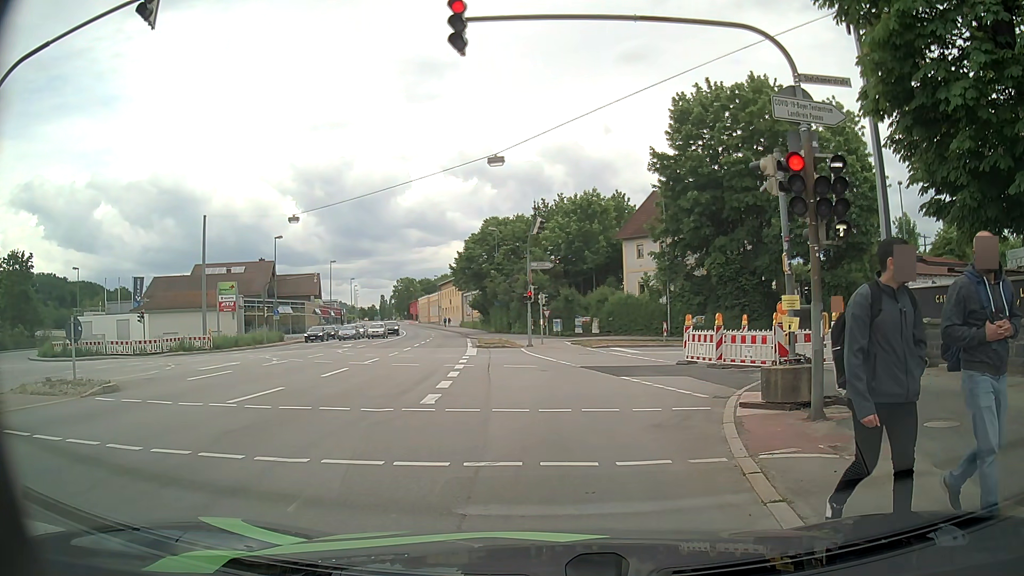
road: primary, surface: asphalt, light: Day
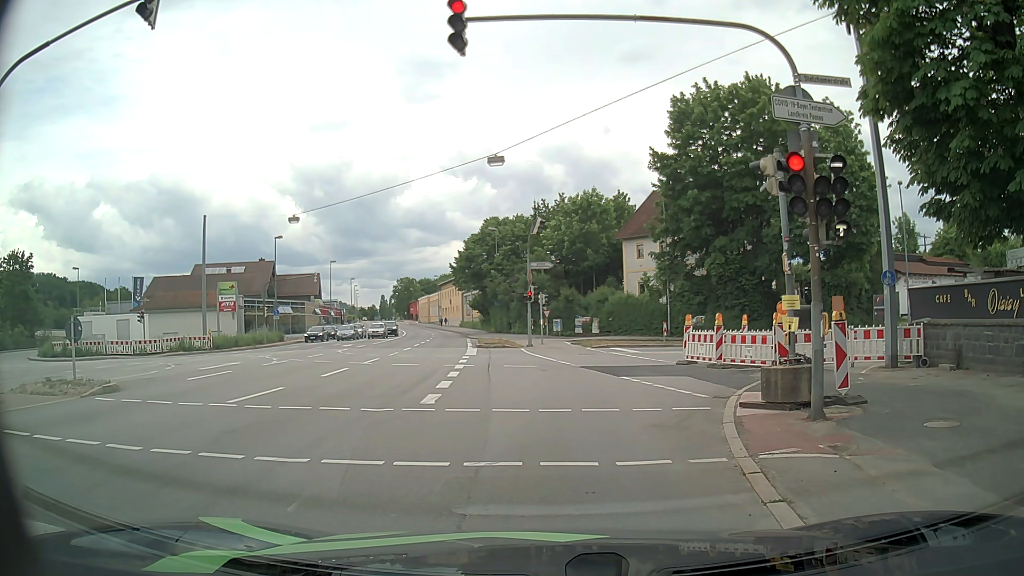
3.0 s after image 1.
(0.0, 0.0) m; 0°
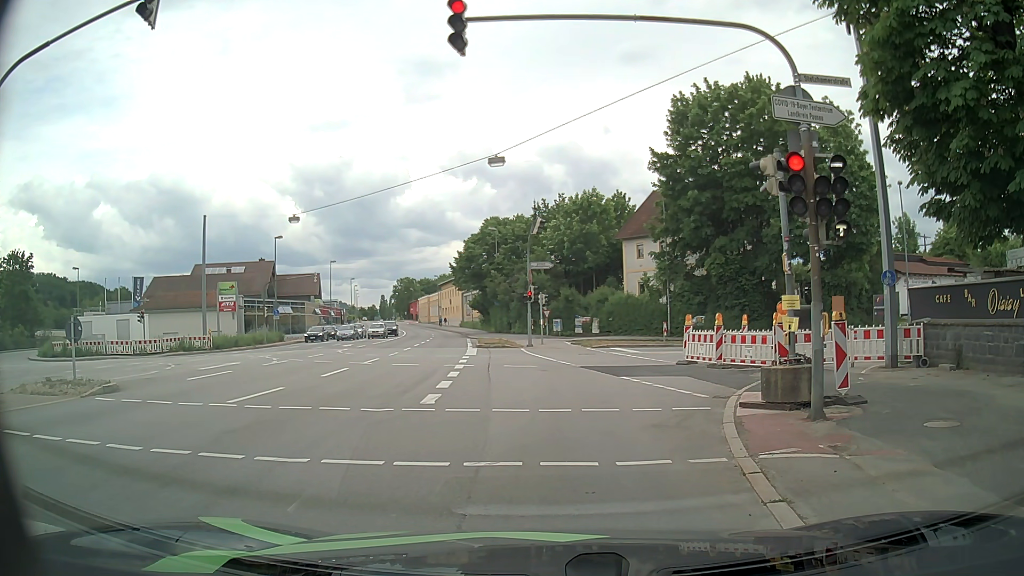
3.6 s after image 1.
(0.0, 0.0) m; 0°
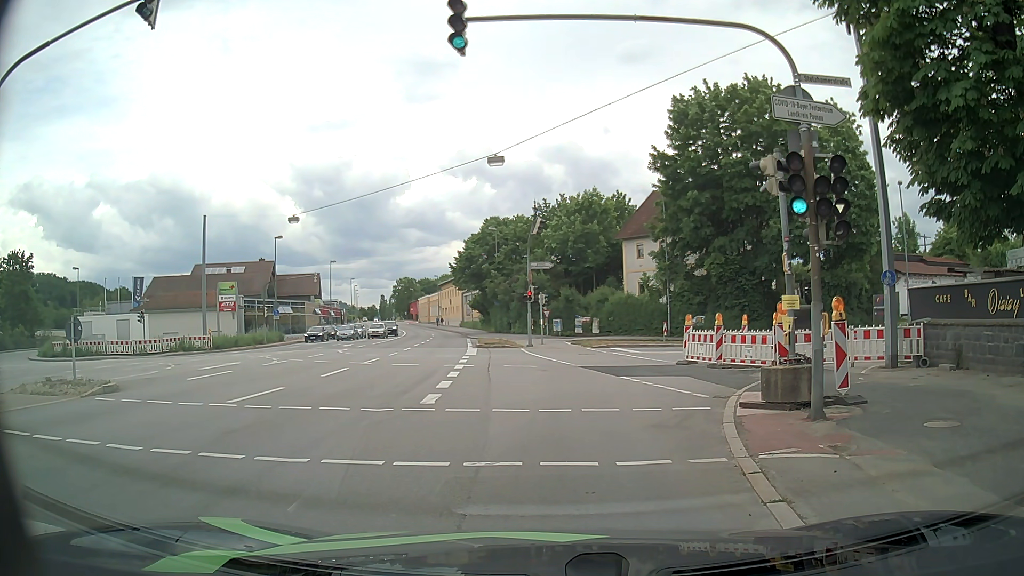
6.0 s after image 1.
(0.0, 0.0) m; 0°
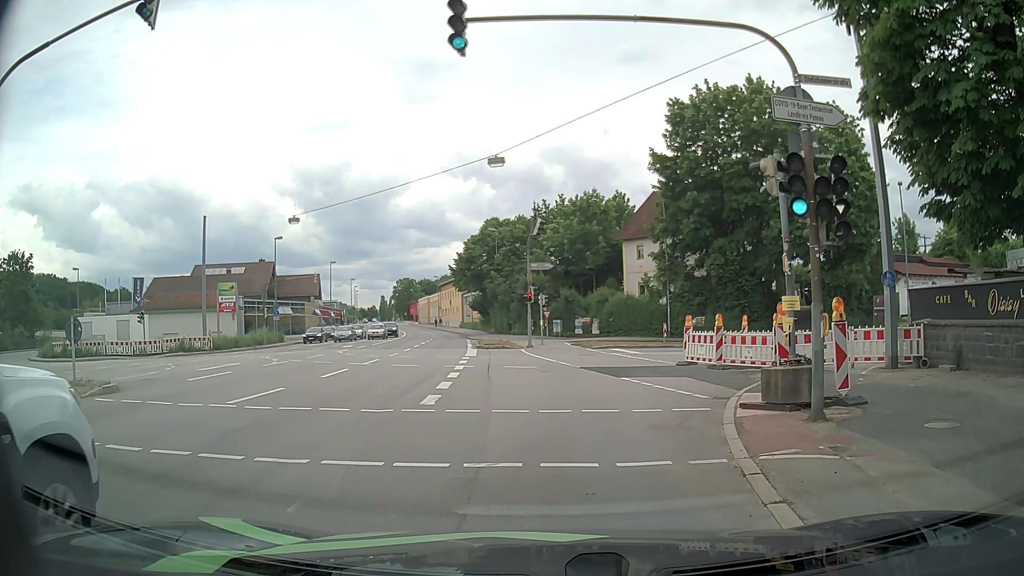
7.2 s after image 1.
(0.0, 0.0) m; 0°
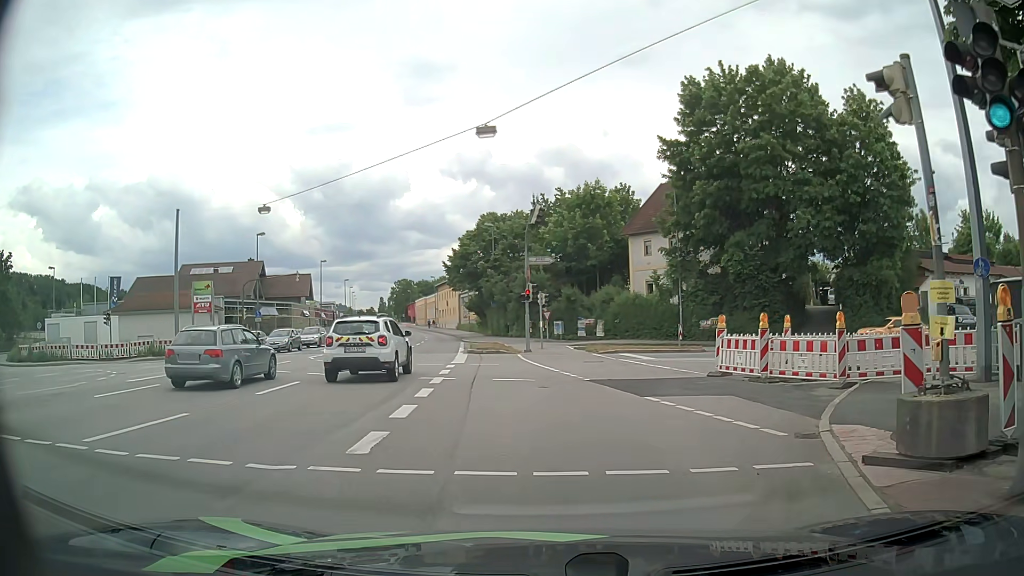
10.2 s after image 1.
(0.0, +4.6) m; 0°
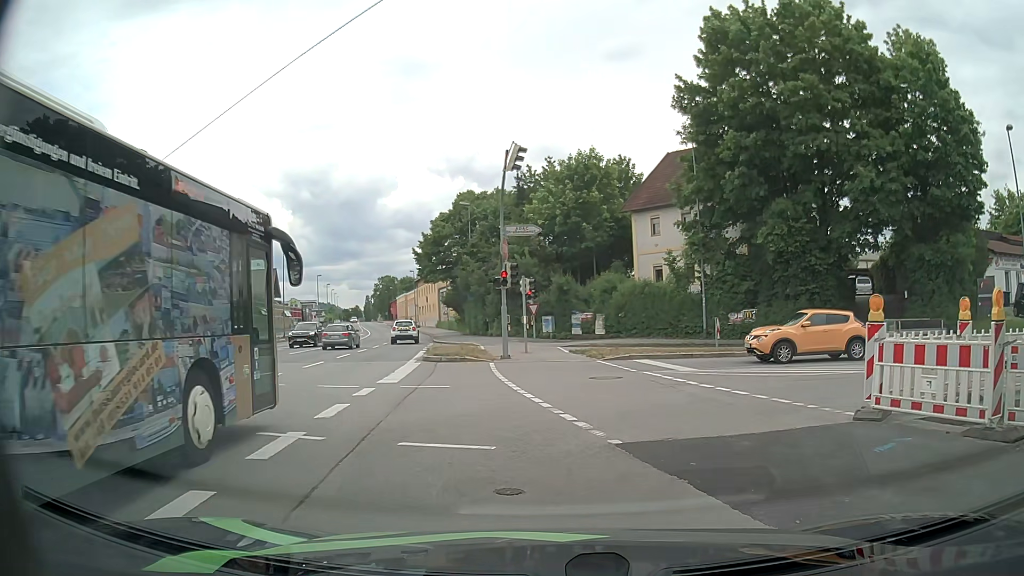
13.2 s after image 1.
(+0.2, +9.7) m; +1°
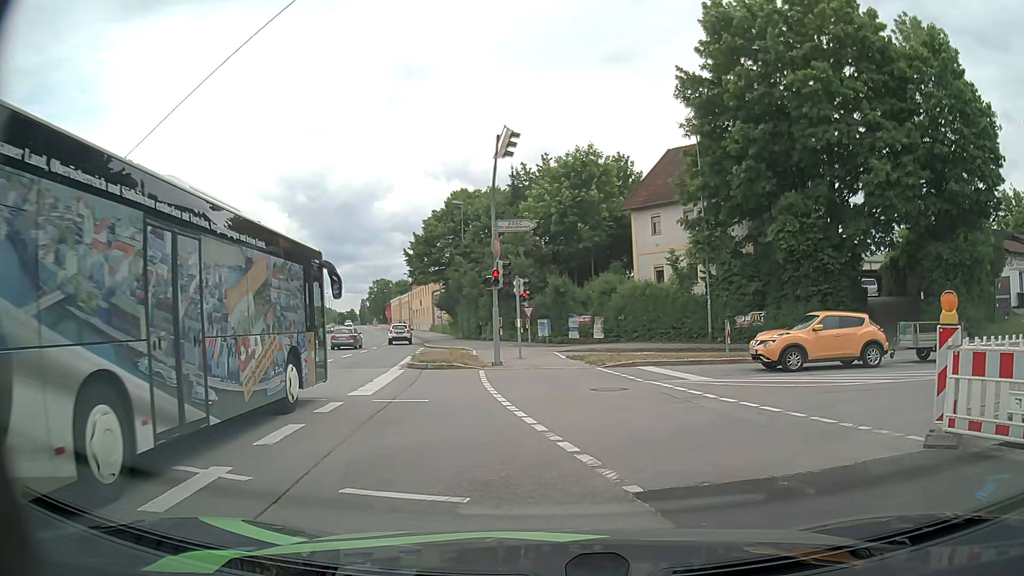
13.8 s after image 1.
(0.0, +2.0) m; +2°
(+2, +10) (+10, +15) (+20, +15) (+29, +11) (+37, +5) (+44, -2) (+50, -10) (+58, -16) (+67, -20) (+77, -19) m
